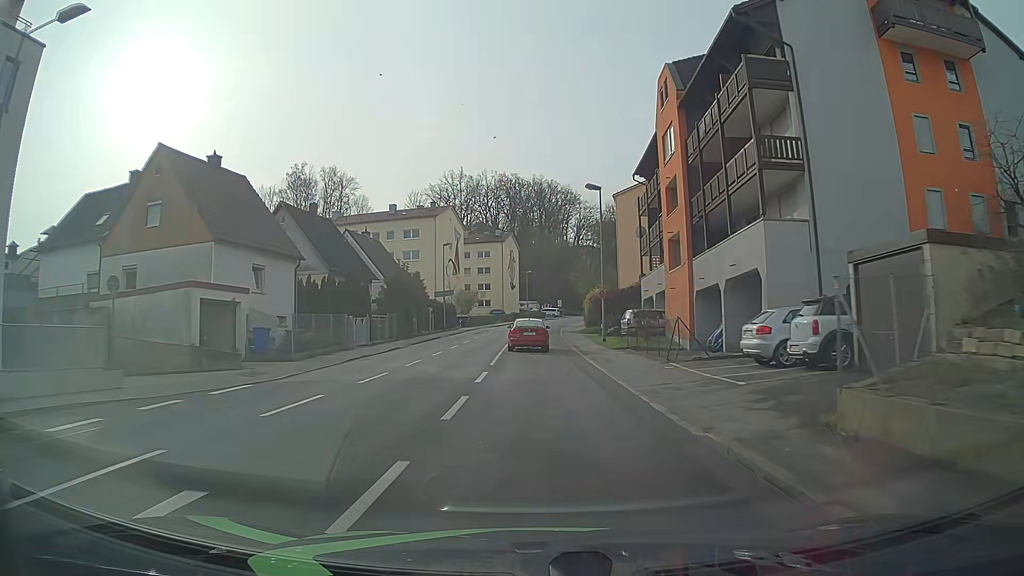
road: tertiary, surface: asphalt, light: Day
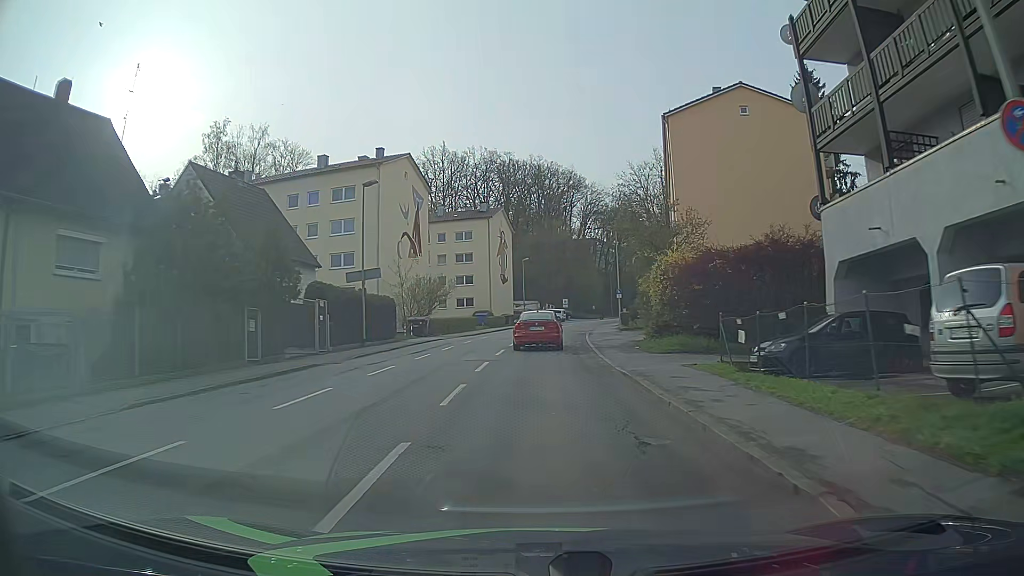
(+0.2, +29.6) m; 0°
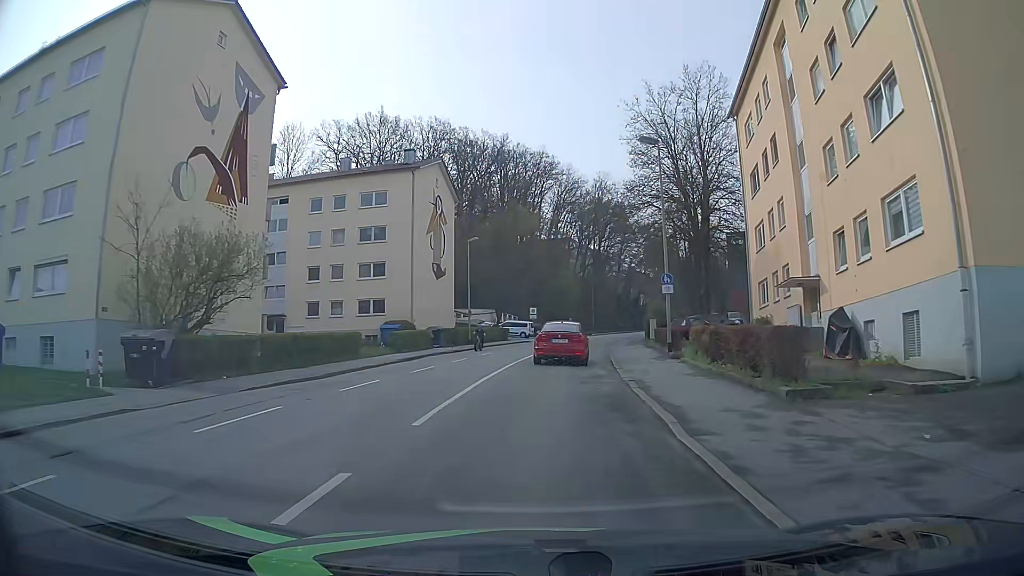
(+1.0, +31.6) m; +3°
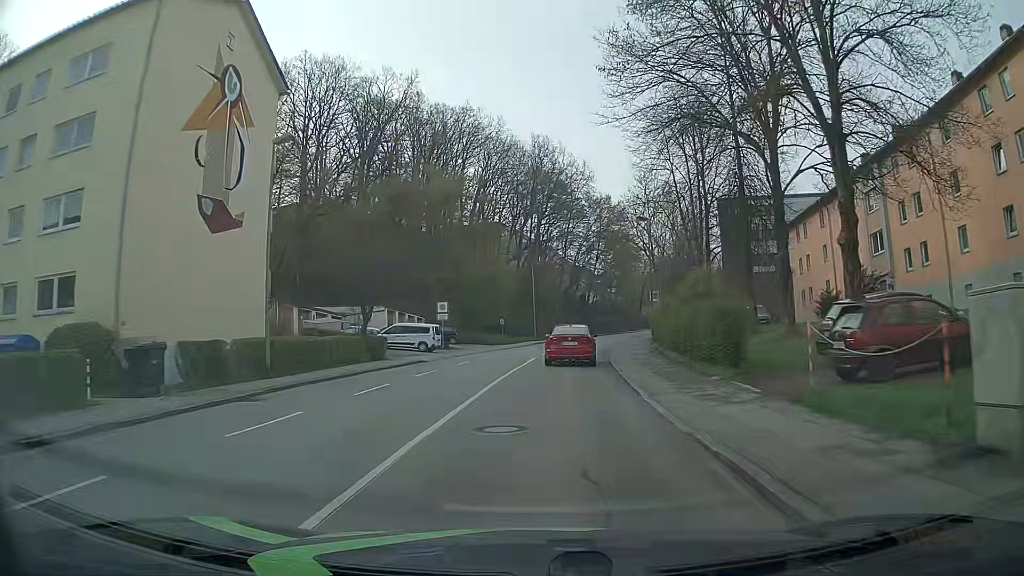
(+1.5, +29.8) m; +5°
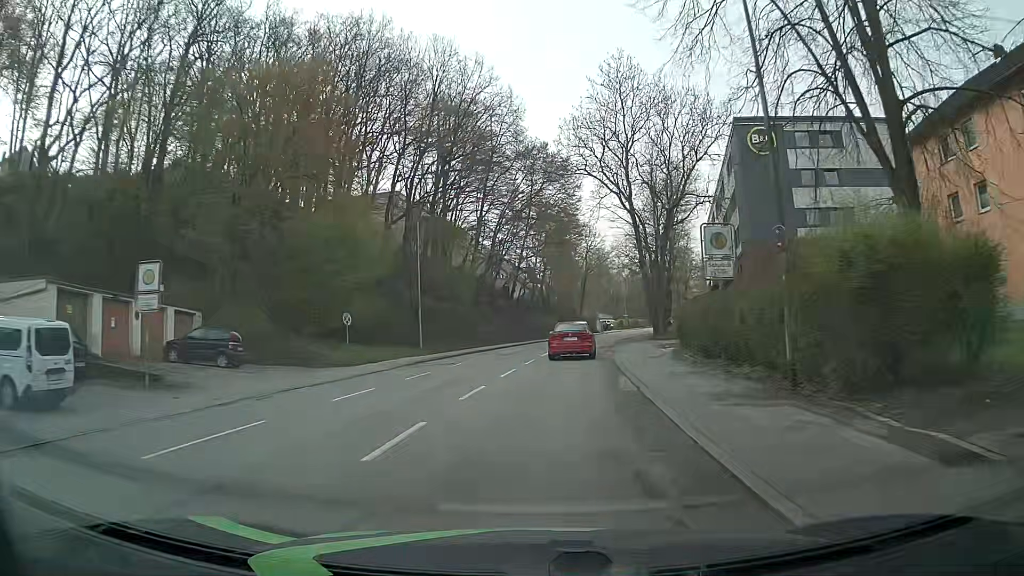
(+2.0, +32.2) m; +7°
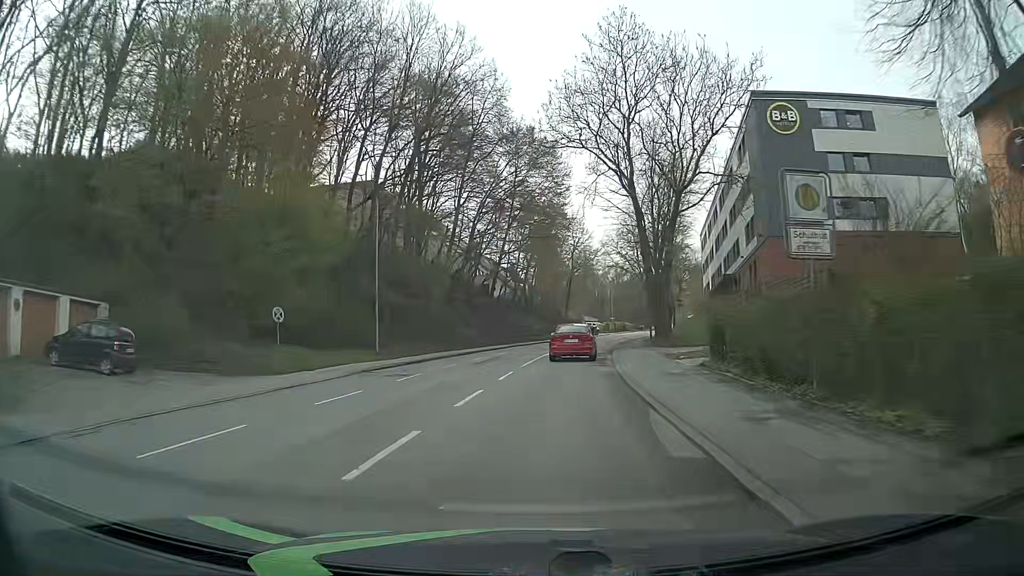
(0.0, +6.8) m; +1°
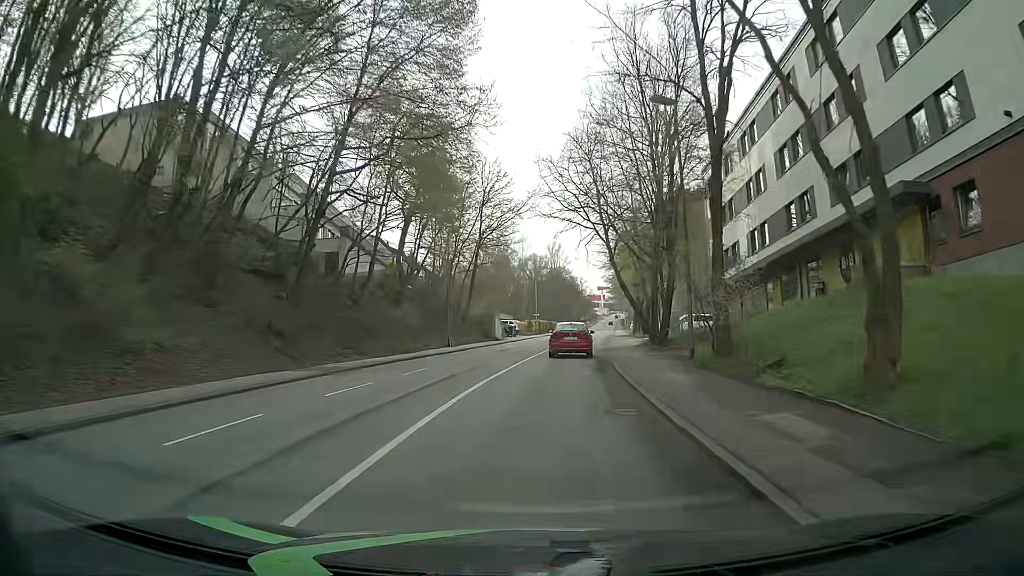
(+2.3, +35.9) m; +7°
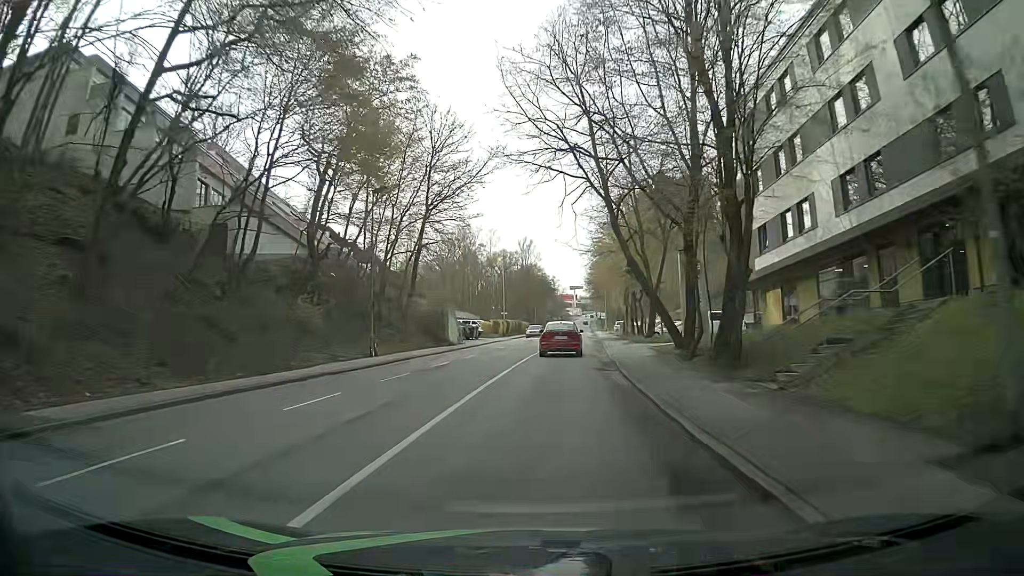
(+0.5, +14.9) m; +3°
(0, +10) (0, +20) (+1, +30) (+2, +40) (+3, +50) (+3, +60) (+4, +70) (+5, +80) (+5, +90) (+6, +100) m
